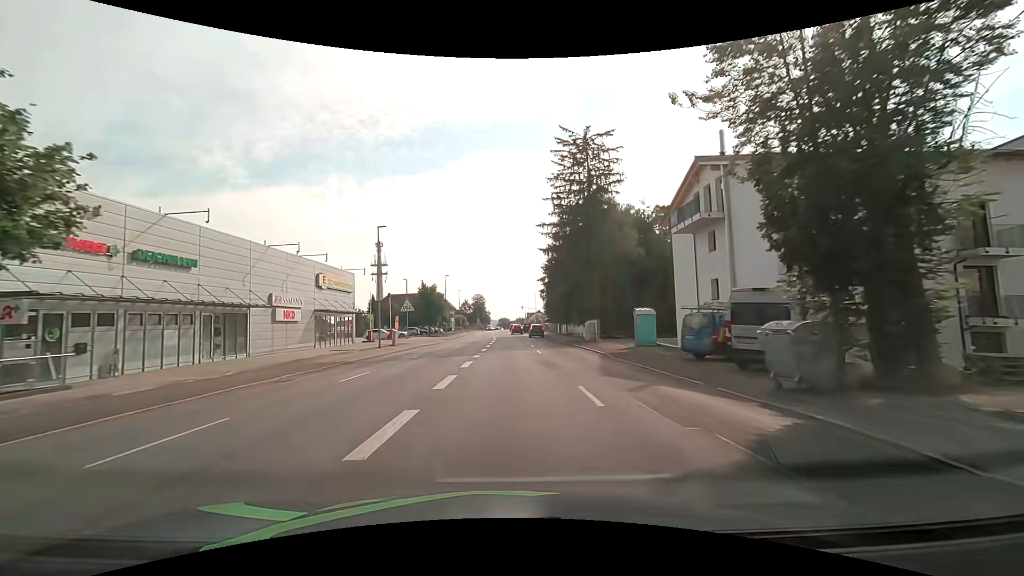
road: tertiary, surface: asphalt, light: Day
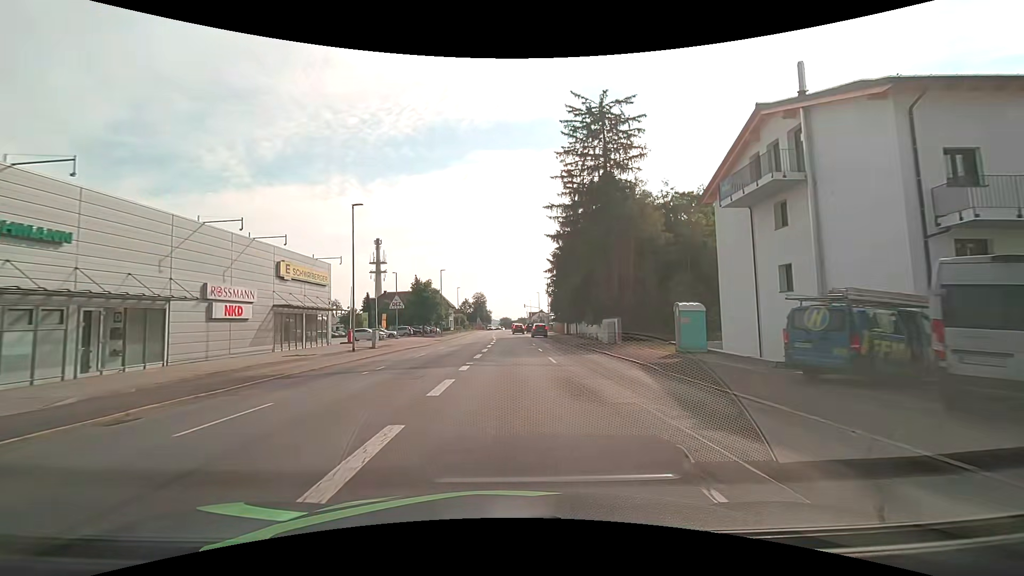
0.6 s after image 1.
(0.0, +7.4) m; 0°
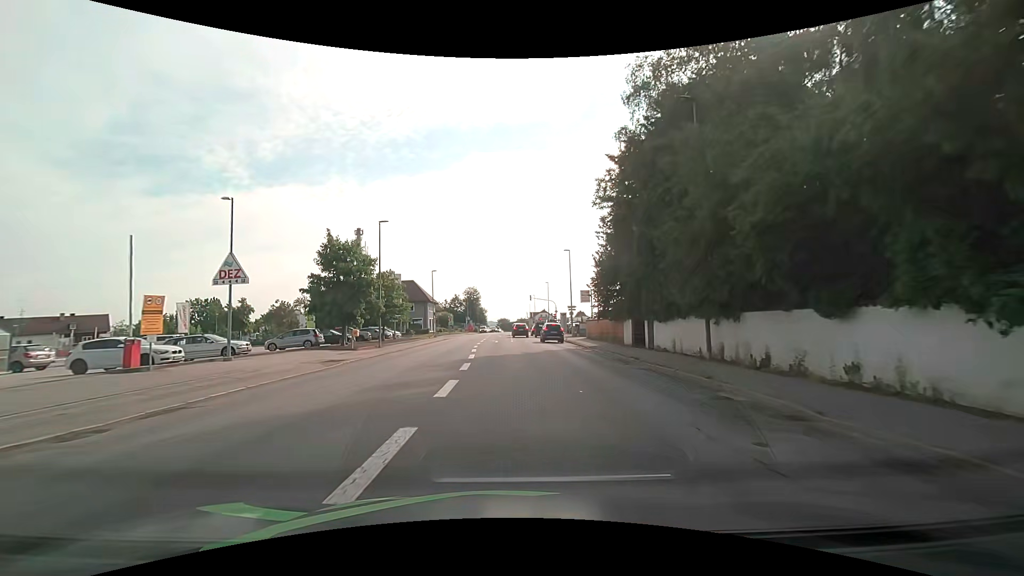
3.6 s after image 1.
(-0.1, +36.1) m; 0°
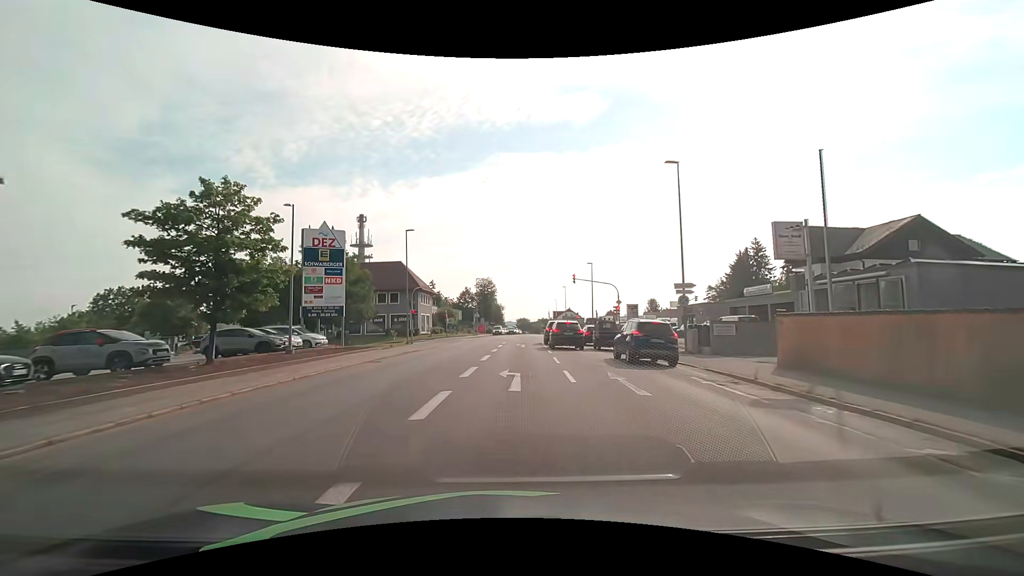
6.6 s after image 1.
(-0.7, +32.3) m; -2°
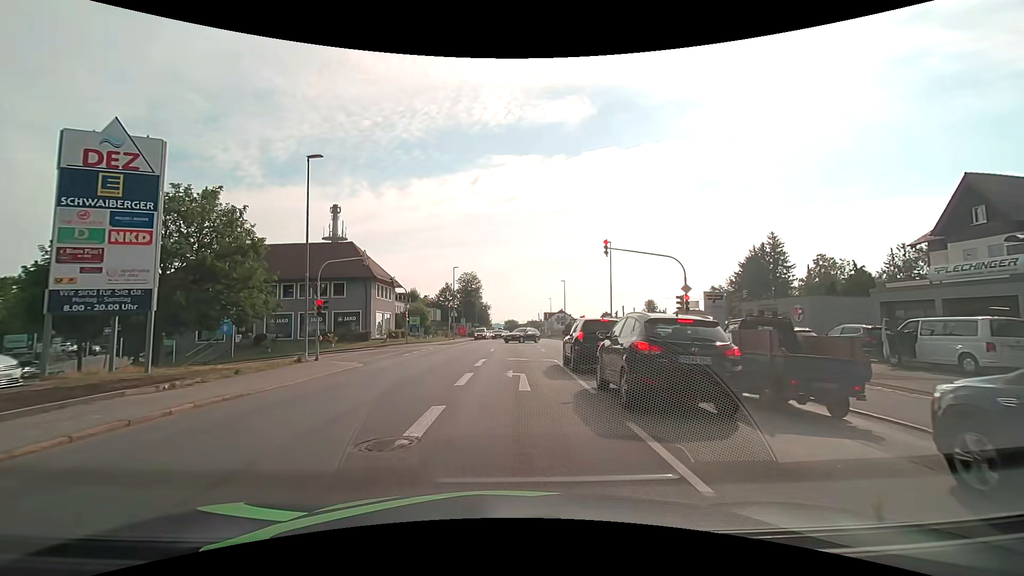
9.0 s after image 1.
(+0.1, +19.5) m; +1°
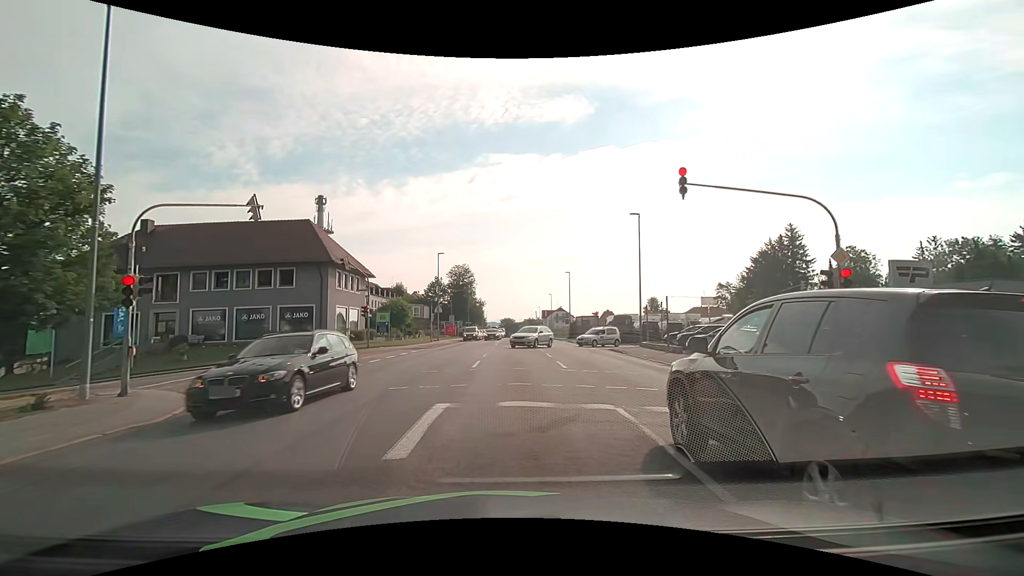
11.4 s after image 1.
(0.0, +11.9) m; 0°
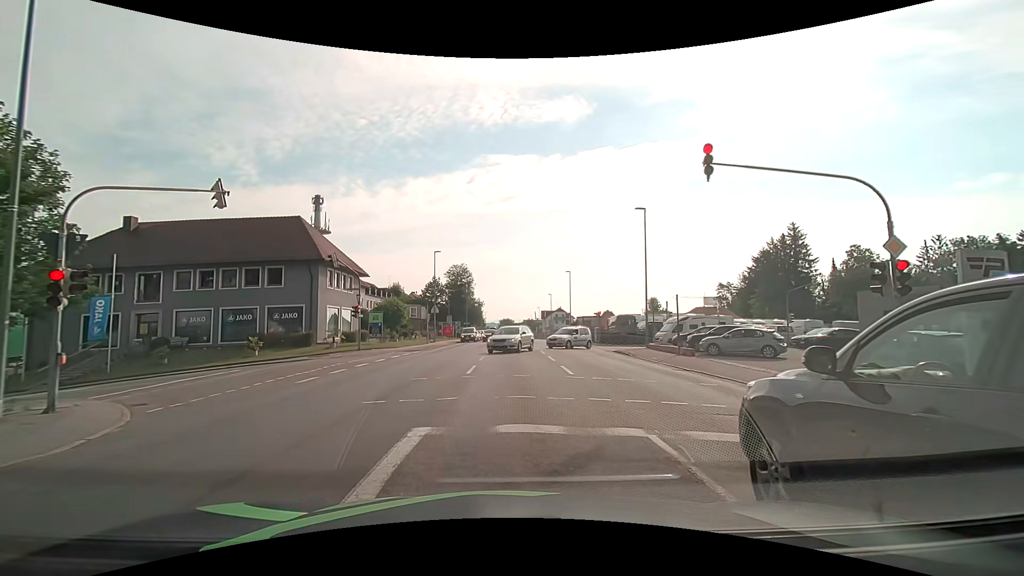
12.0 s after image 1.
(0.0, +1.9) m; +1°
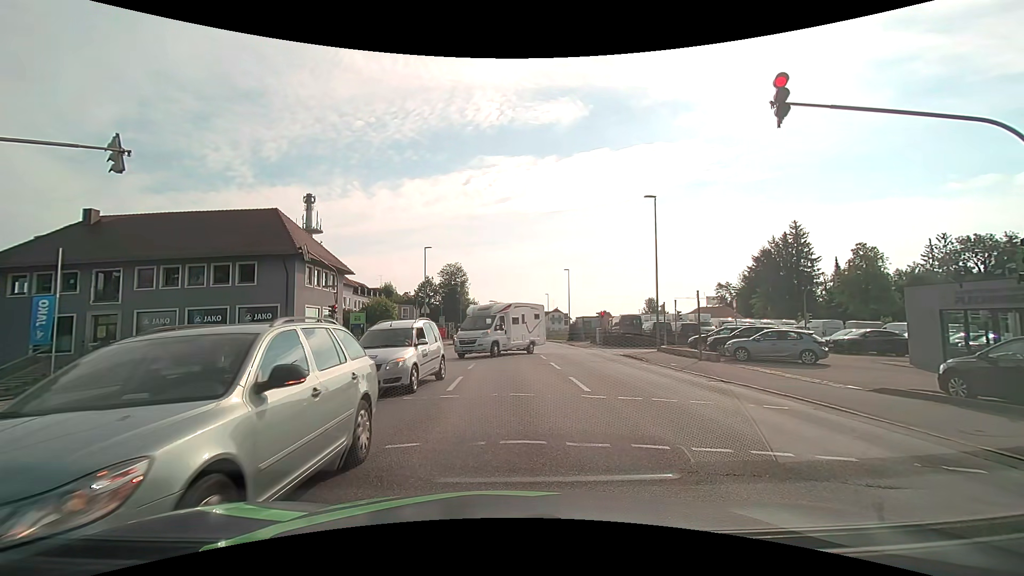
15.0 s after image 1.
(0.0, +3.4) m; +1°
